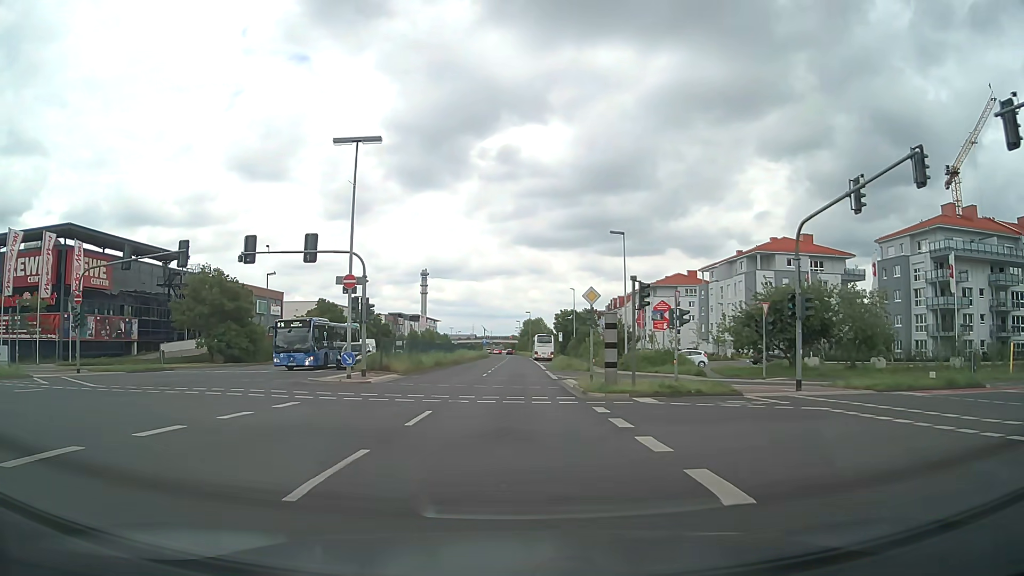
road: primary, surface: asphalt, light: Day
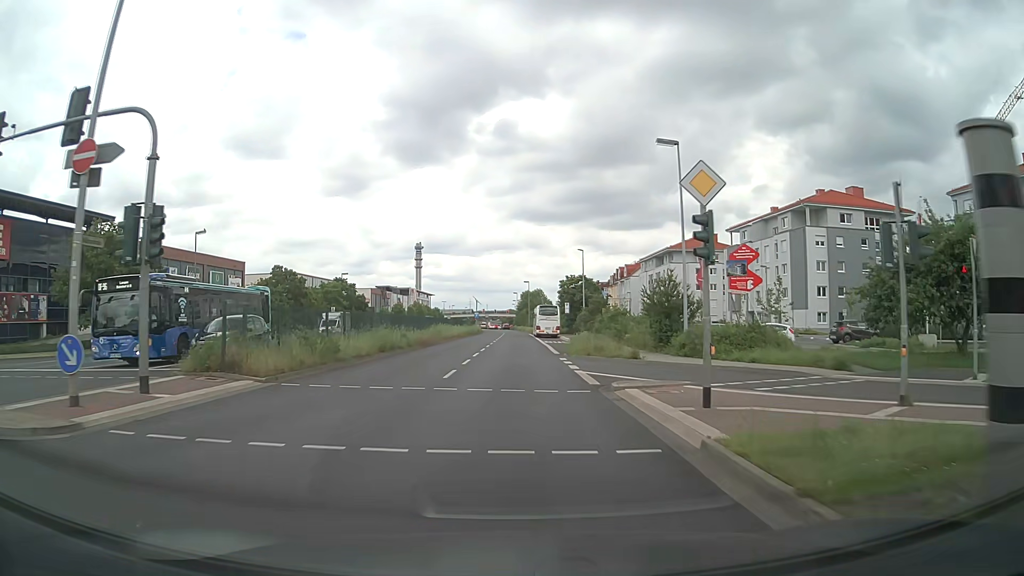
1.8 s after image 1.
(+0.1, +18.5) m; 0°
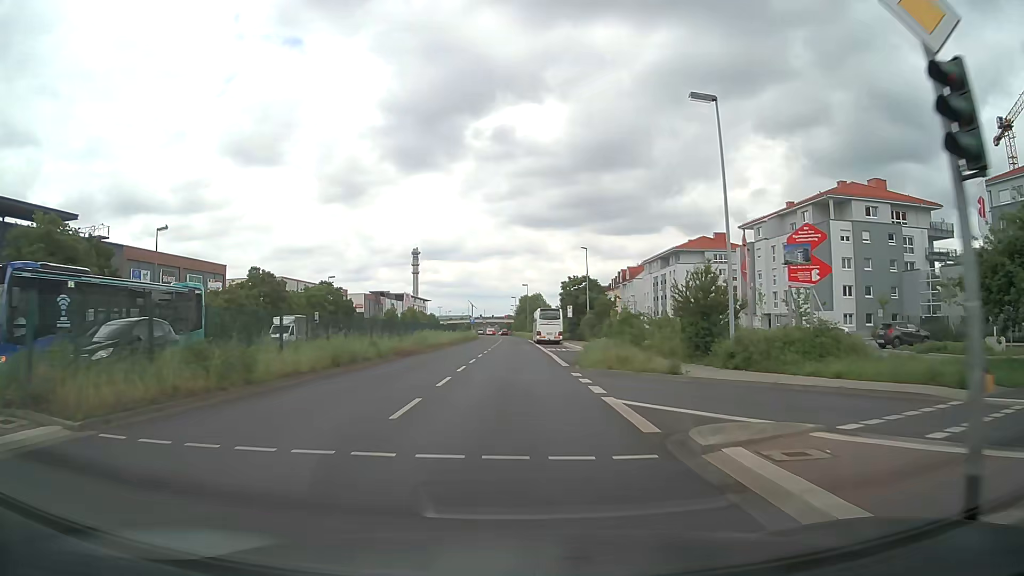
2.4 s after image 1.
(0.0, +7.3) m; 0°
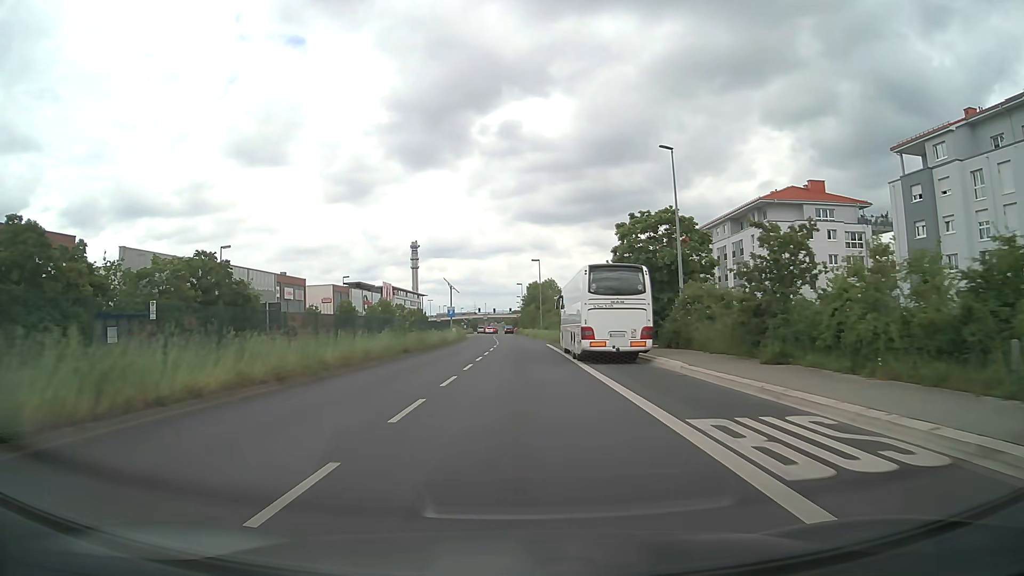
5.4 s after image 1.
(-0.3, +43.1) m; -1°
(0, +10) (0, +20) (0, +30) (0, +40) (0, +50) (0, +60) (-1, +70) (-1, +80) (-1, +90) (-1, +100) m
